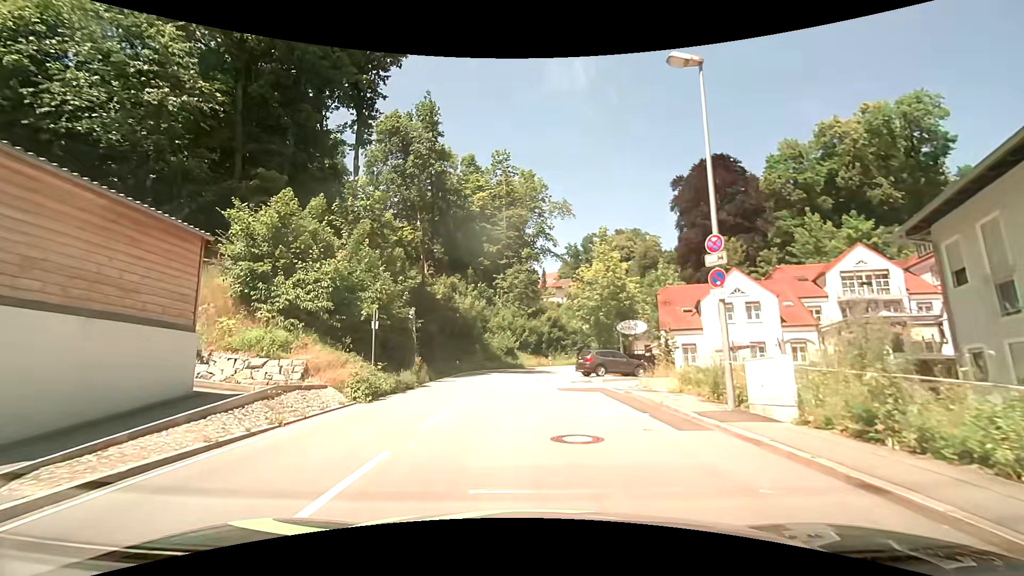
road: tertiary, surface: asphalt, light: Day
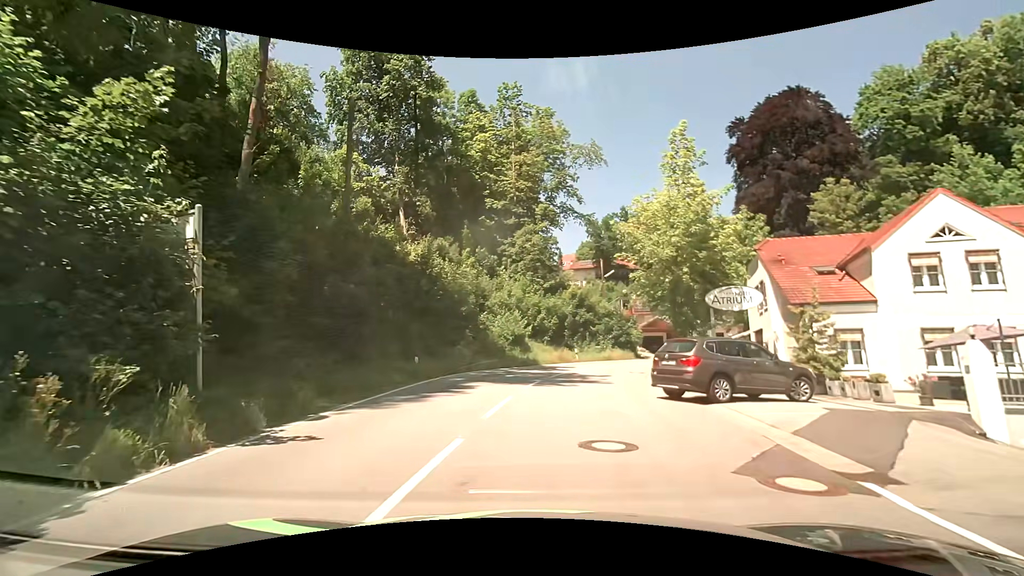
(-0.3, +17.6) m; -1°
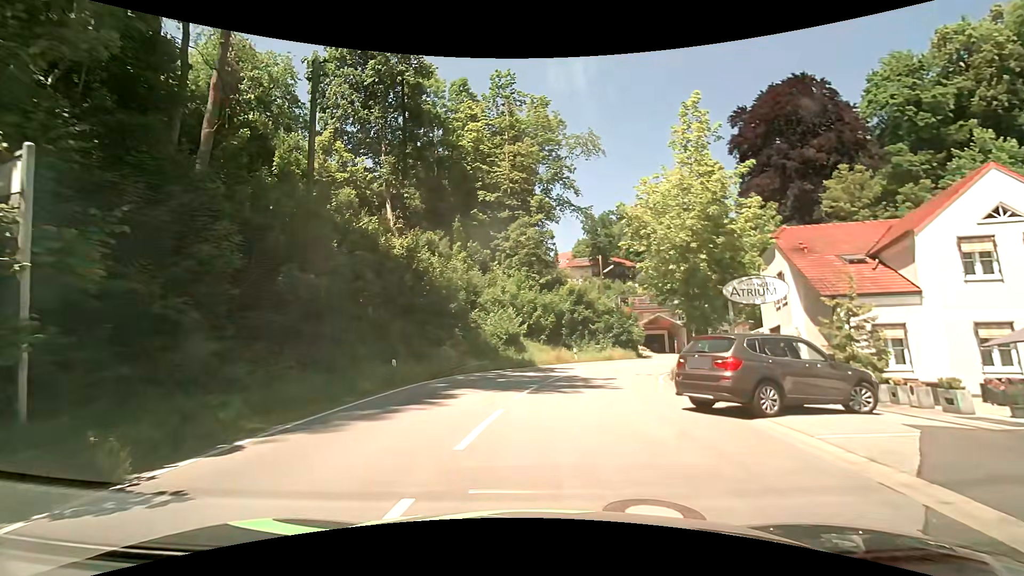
(0.0, +2.7) m; 0°
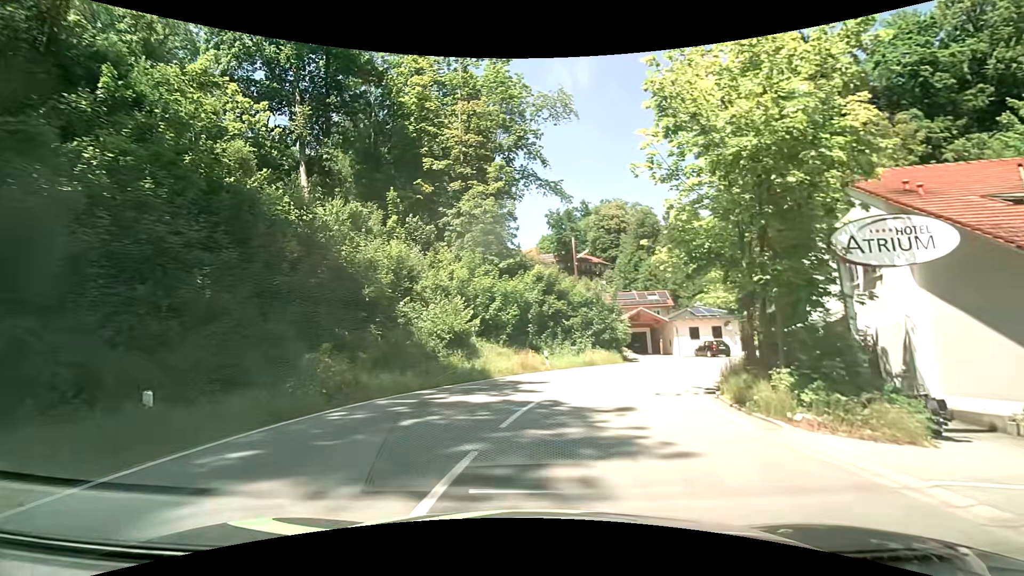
(+0.2, +9.9) m; +3°
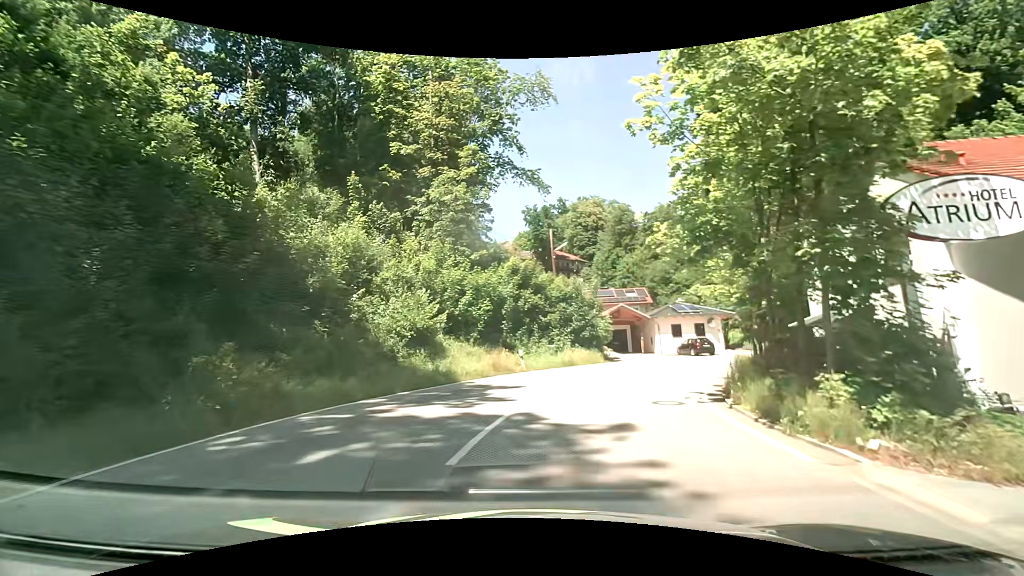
(+0.1, +2.8) m; +3°
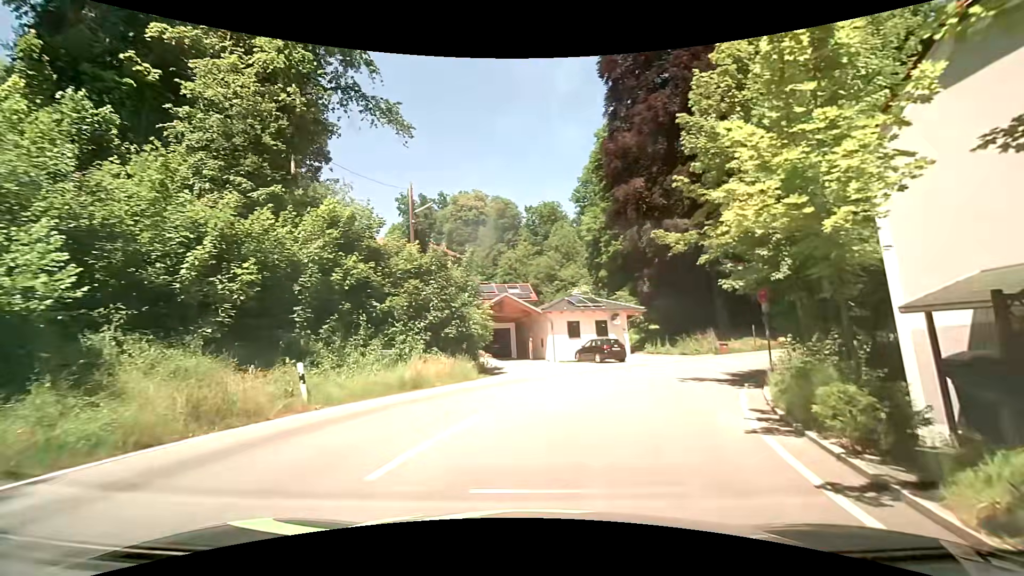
(+1.4, +12.5) m; +11°
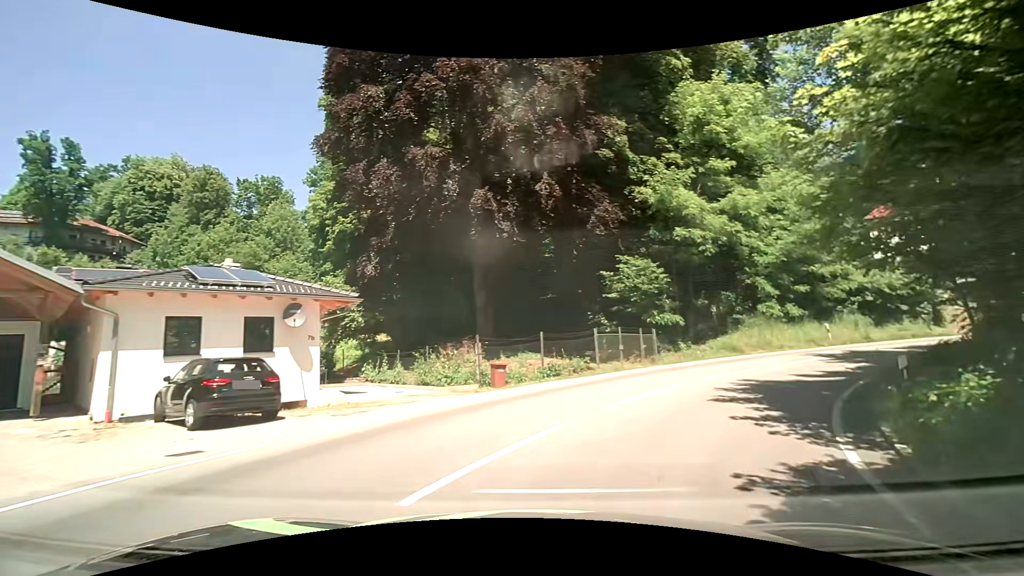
(+4.9, +17.4) m; +31°
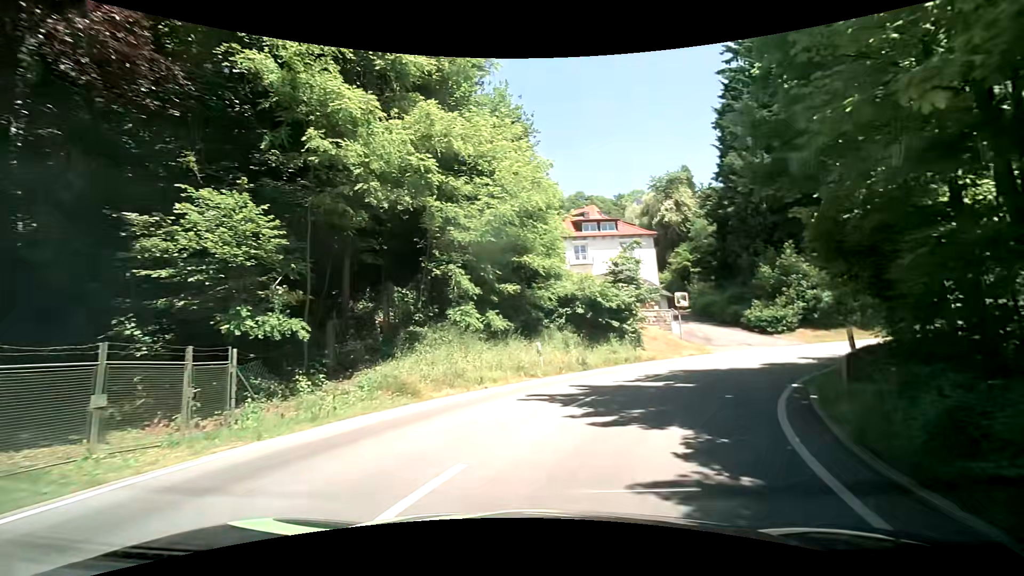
(+4.3, +13.1) m; +34°
